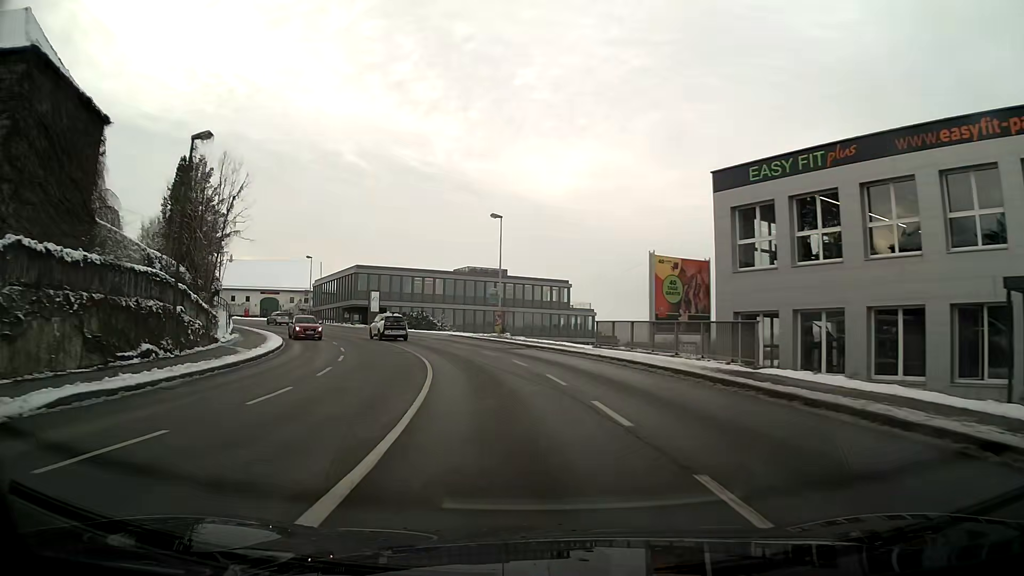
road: tertiary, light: Day
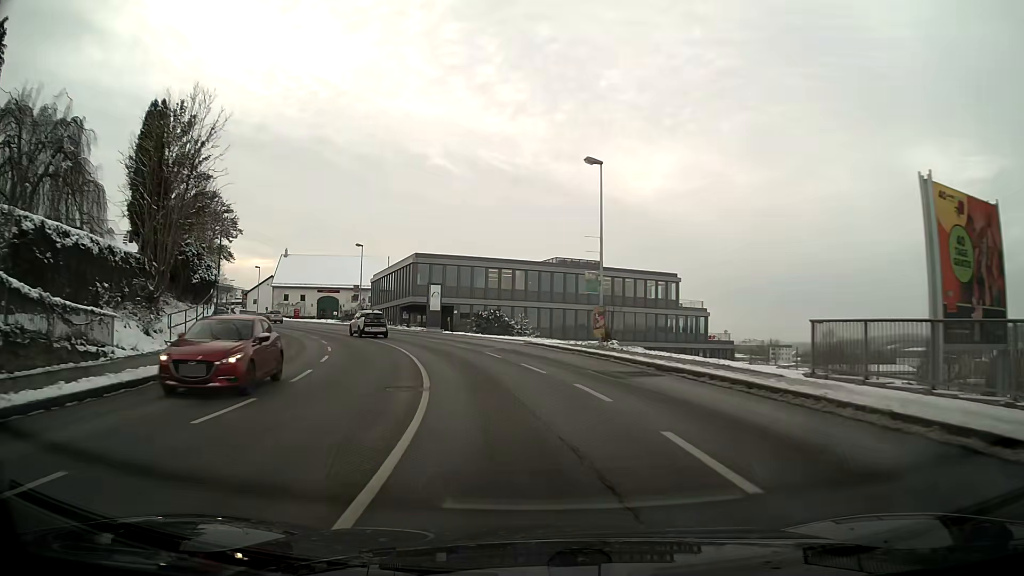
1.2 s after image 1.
(-1.0, +15.5) m; -7°
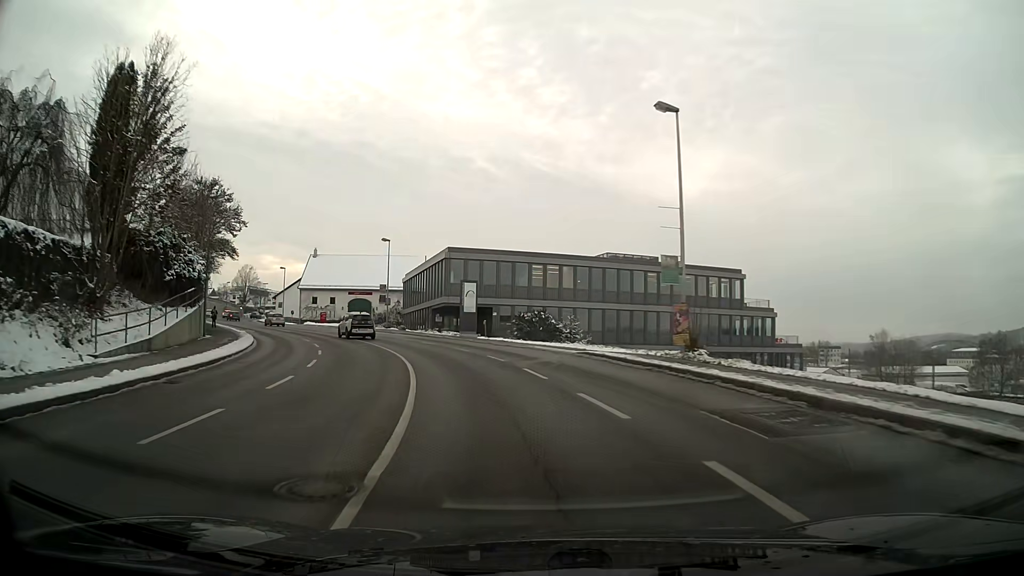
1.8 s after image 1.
(-0.3, +7.7) m; -4°
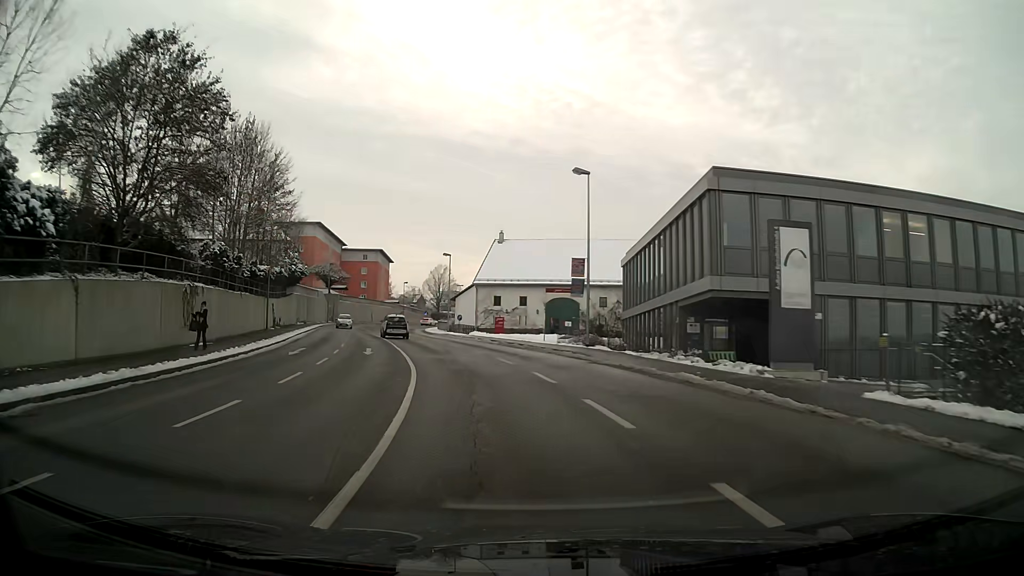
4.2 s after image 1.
(-4.9, +30.0) m; -19°
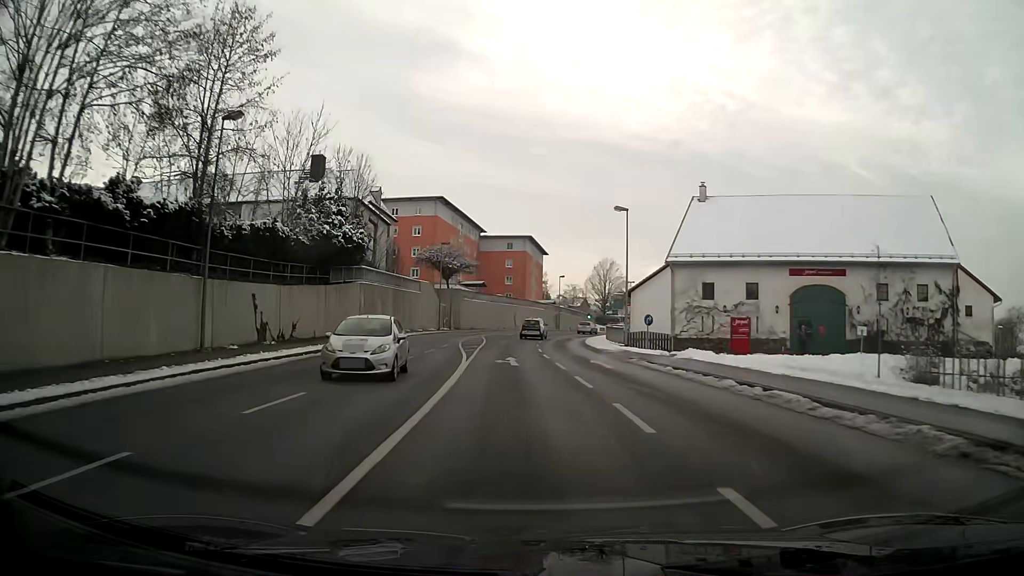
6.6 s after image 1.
(-3.8, +29.6) m; -13°
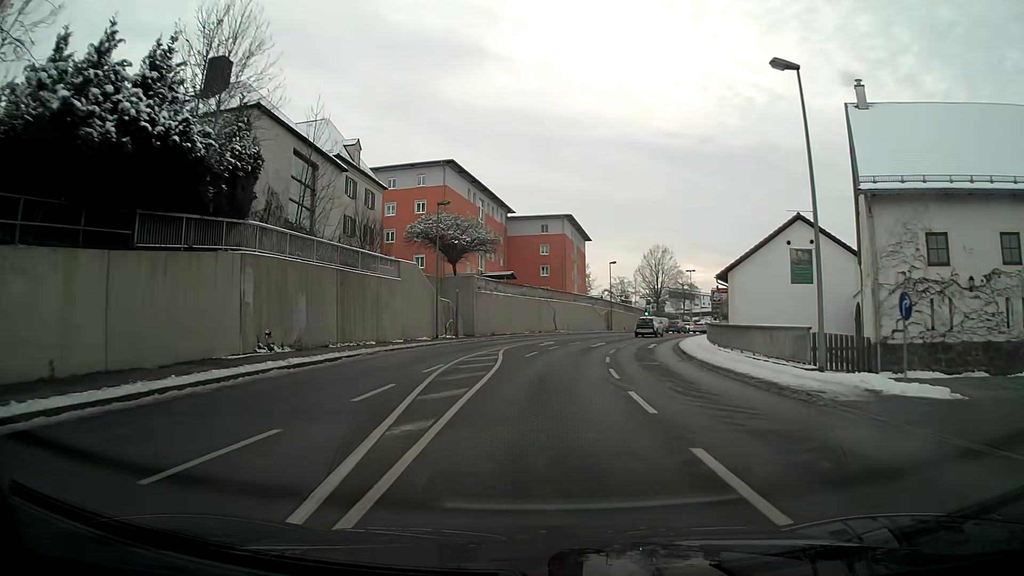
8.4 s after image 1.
(-0.7, +22.2) m; -2°
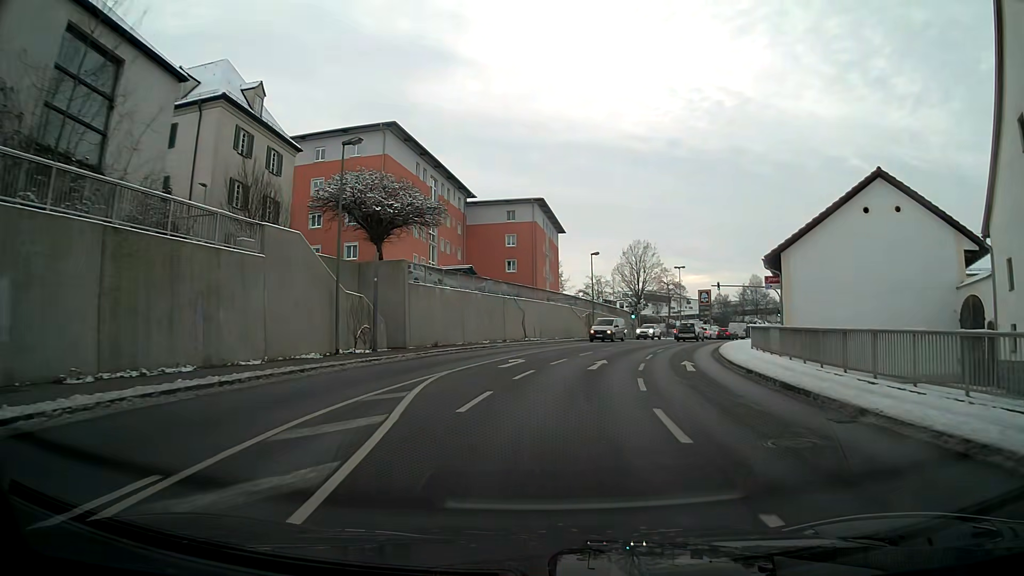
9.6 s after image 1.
(+0.4, +14.7) m; +4°
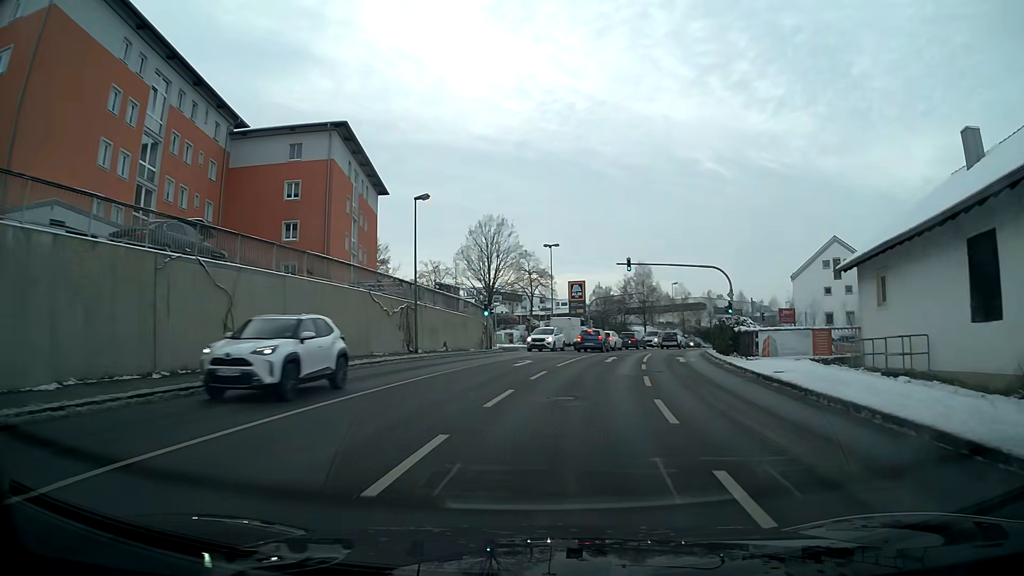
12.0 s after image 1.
(+3.1, +28.6) m; +13°
